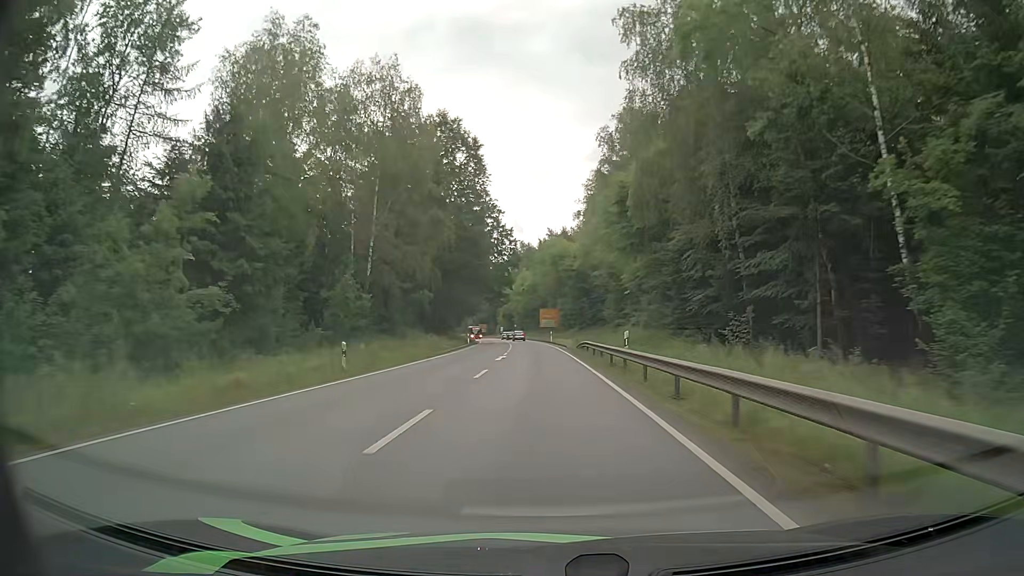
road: primary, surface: asphalt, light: Day
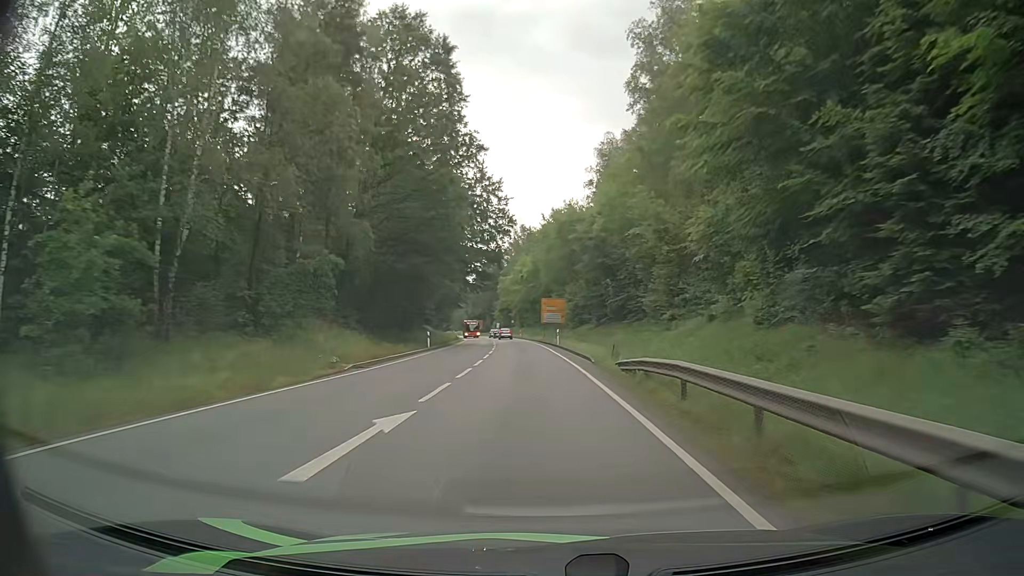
(0.0, +25.7) m; 0°
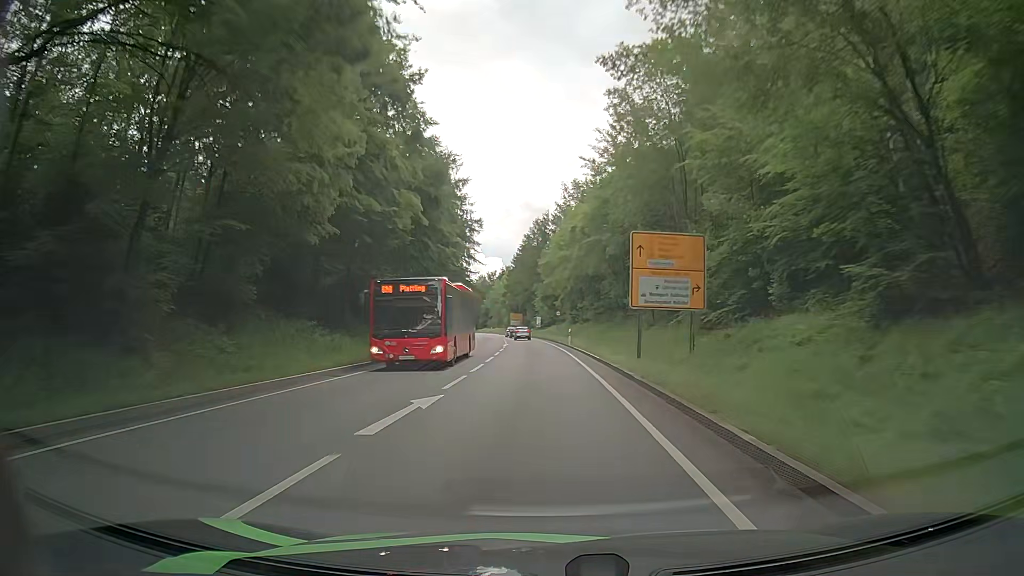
(-1.7, +51.4) m; -5°
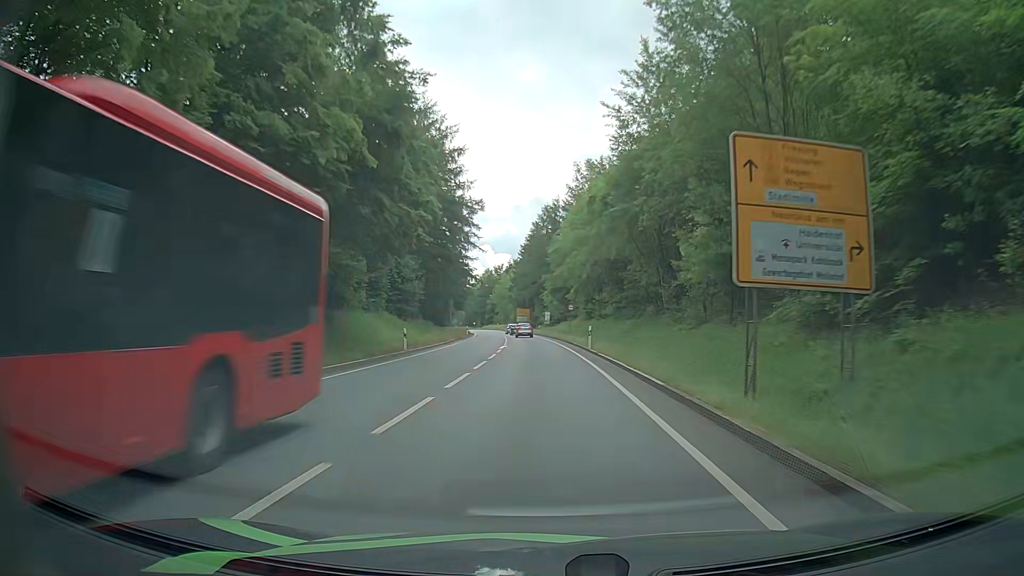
(0.0, +12.5) m; -1°
